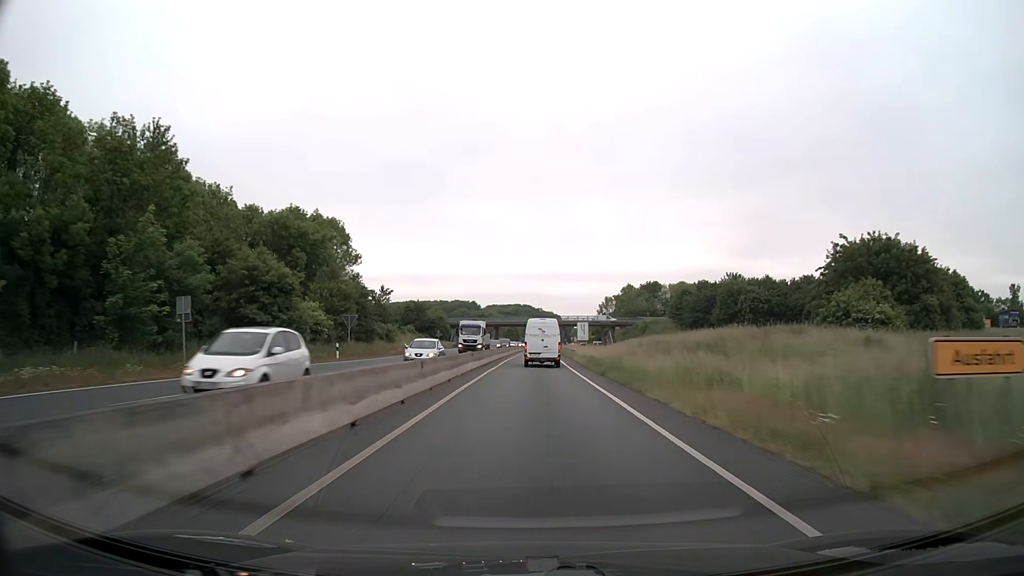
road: trunk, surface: asphalt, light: Day
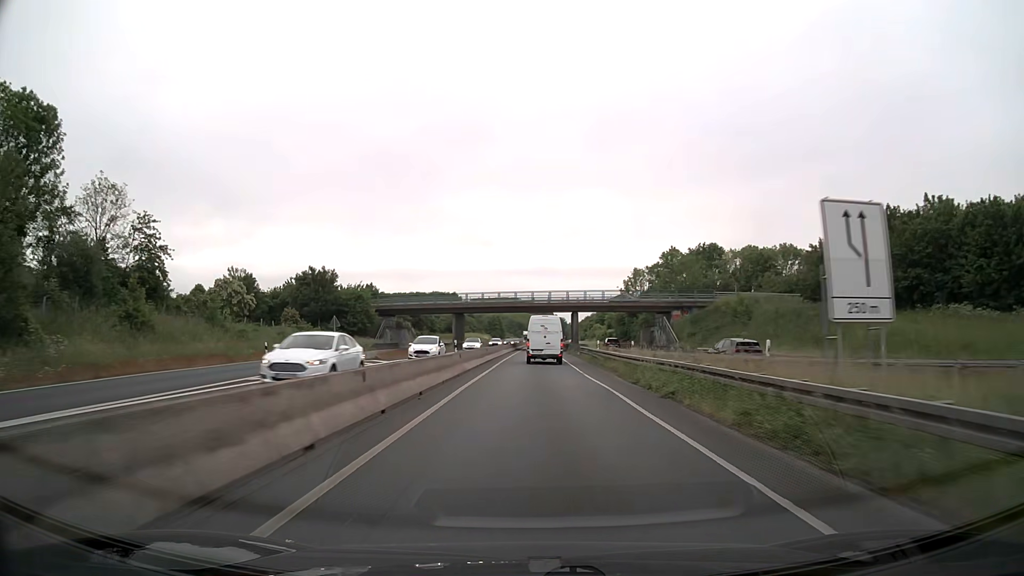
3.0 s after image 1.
(+0.9, +67.0) m; +1°
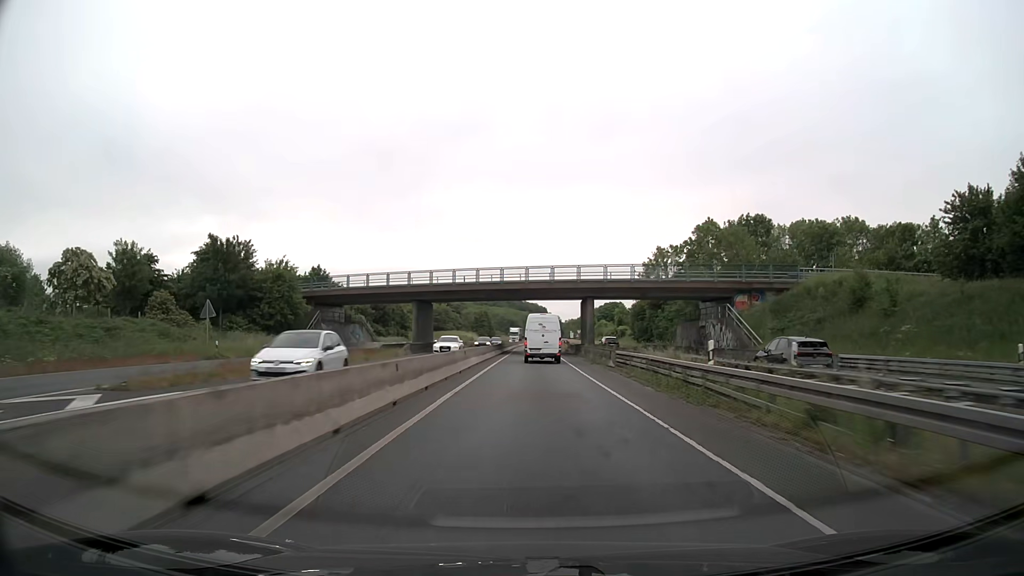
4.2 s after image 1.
(+0.1, +27.1) m; +1°
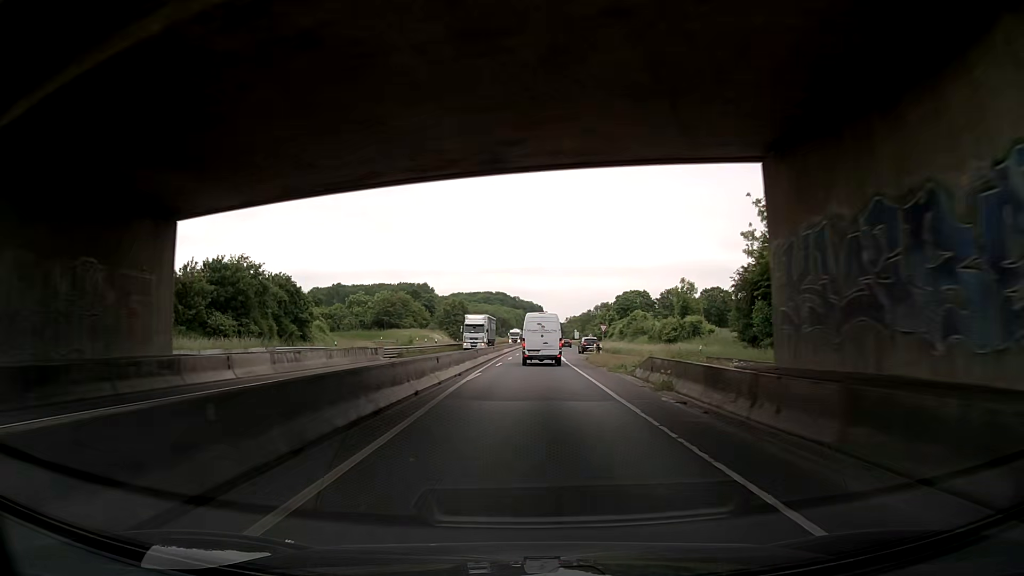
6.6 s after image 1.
(+0.2, +53.6) m; 0°
(0, +10) (0, +20) (0, +30) (0, +40) (0, +50) (0, +60) (0, +70) (+1, +80) (+1, +90) (+1, +100) m
